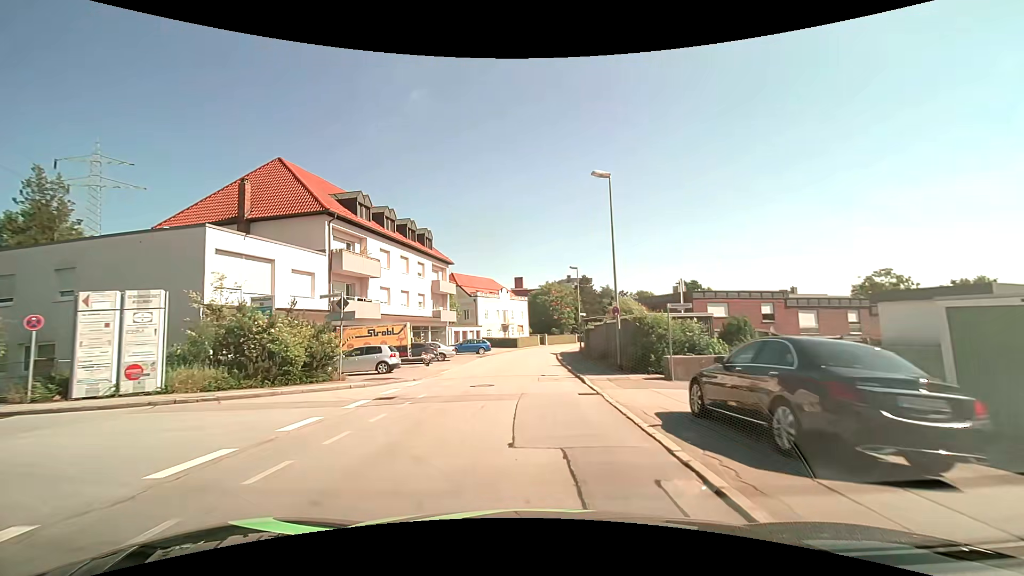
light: Day
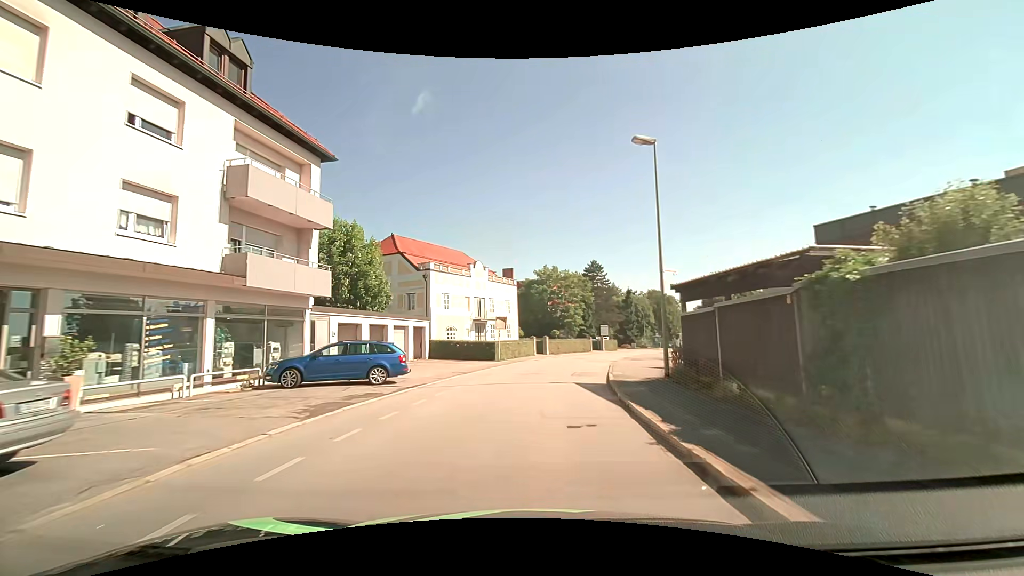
(+0.1, +31.7) m; +1°
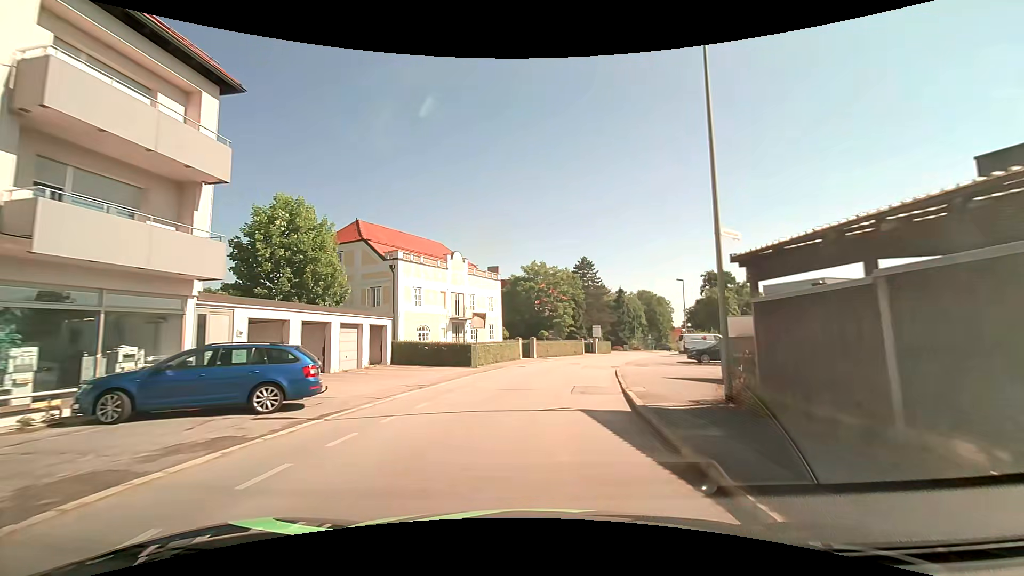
(+0.1, +6.2) m; +1°
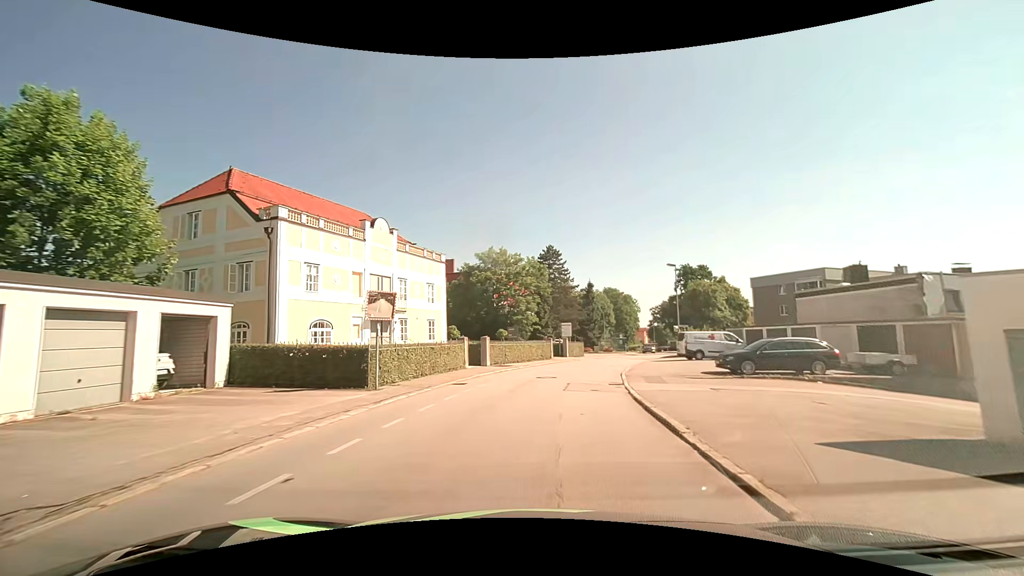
(+0.5, +12.1) m; +5°
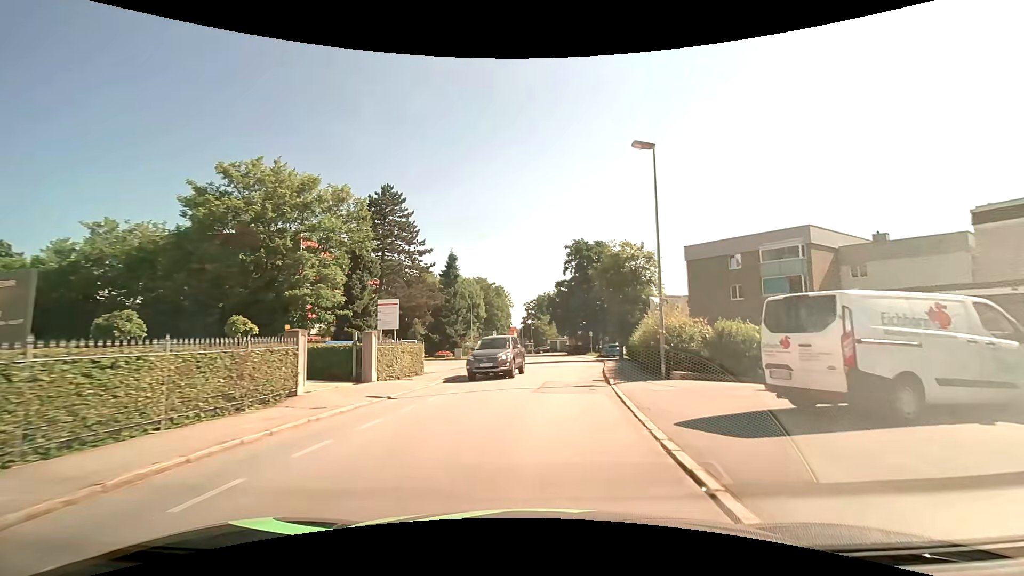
(+3.7, +29.0) m; +15°
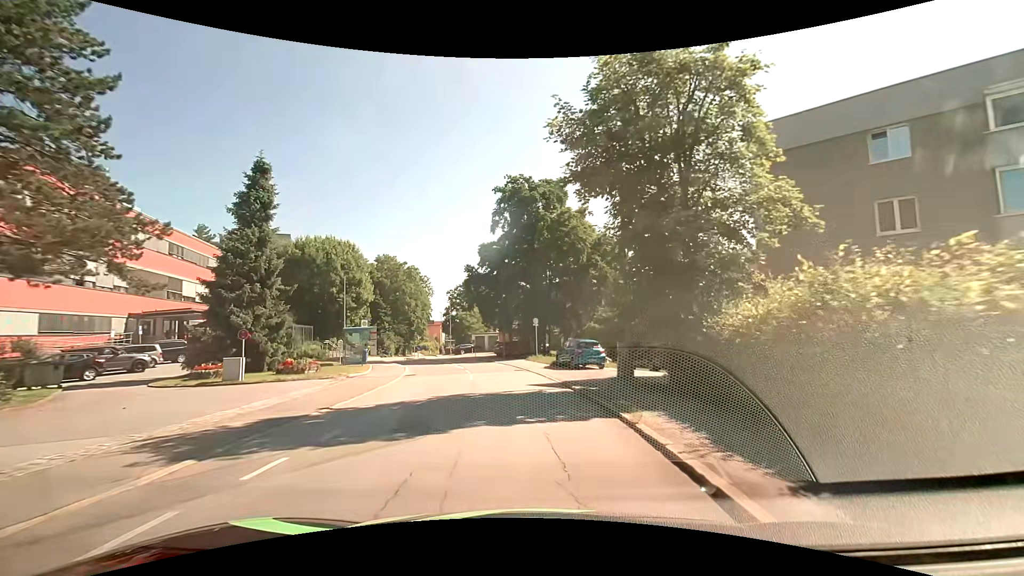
(+2.3, +28.3) m; +8°
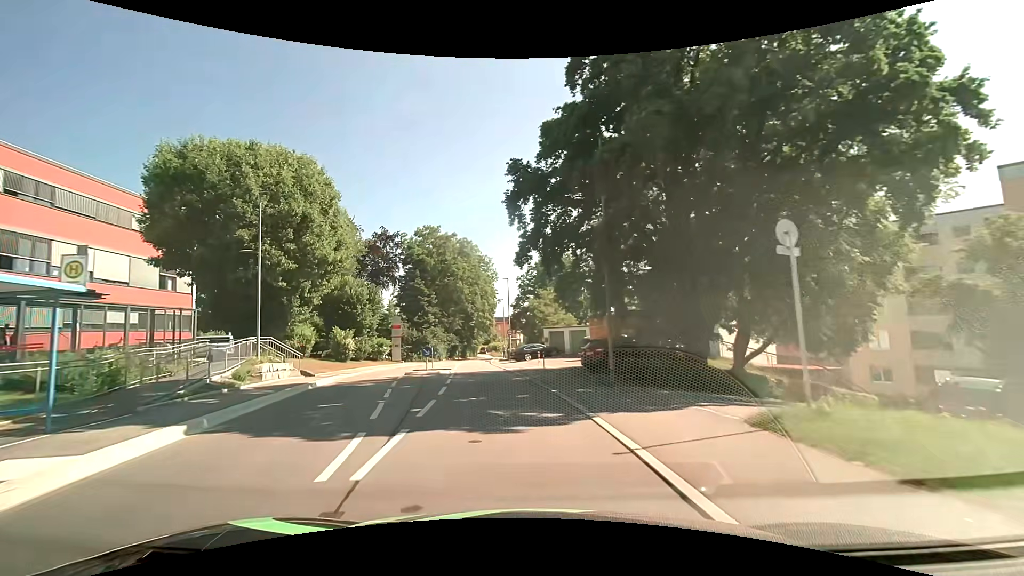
(-2.5, +28.5) m; -11°
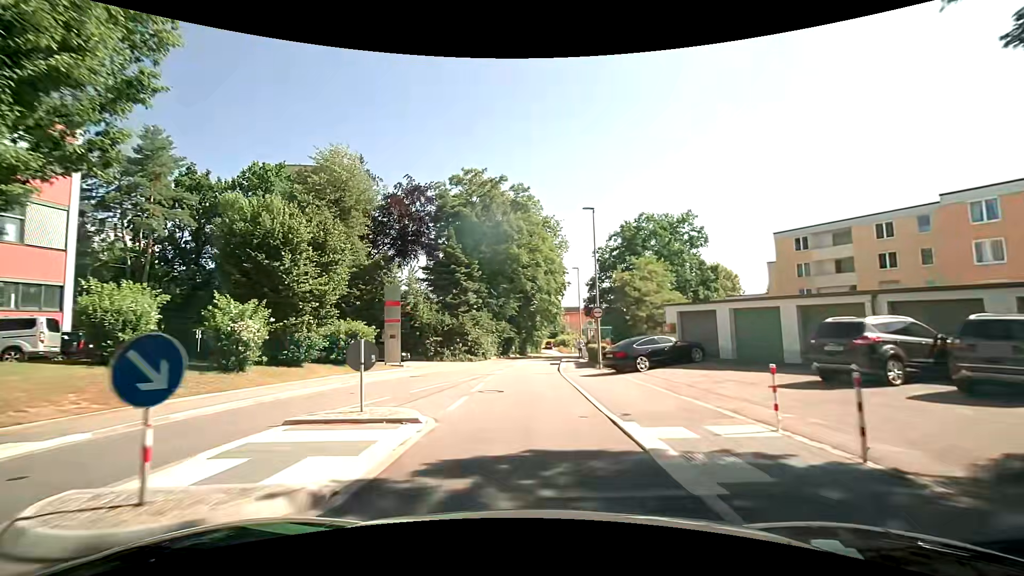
(-1.7, +23.5) m; -7°
(0, +10) (0, +20) (0, +30) (0, +40) (+1, +50) (+3, +60) (+5, +70) (+7, +79) (+9, +89) (+12, +99) m
